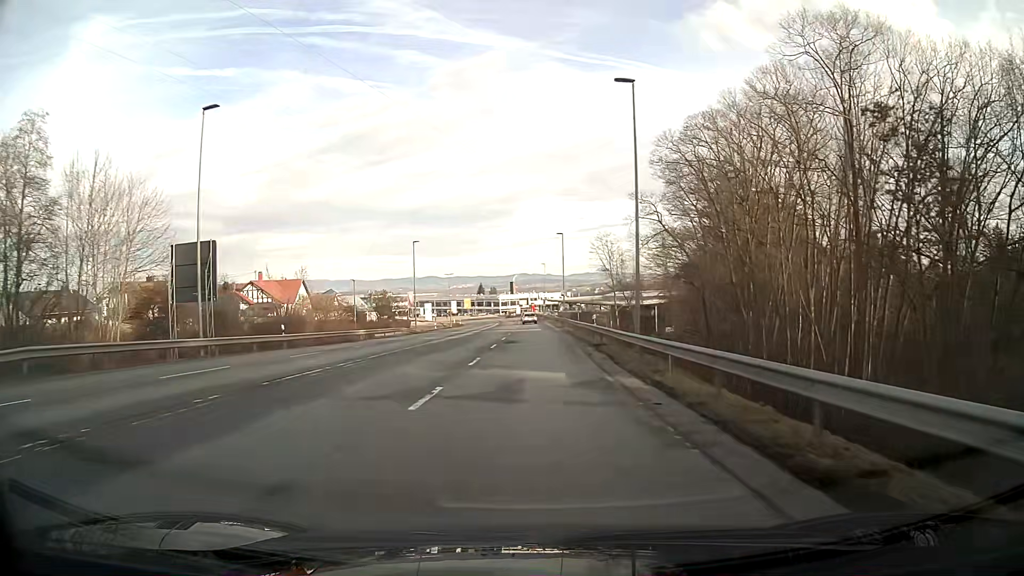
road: secondary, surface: asphalt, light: Day
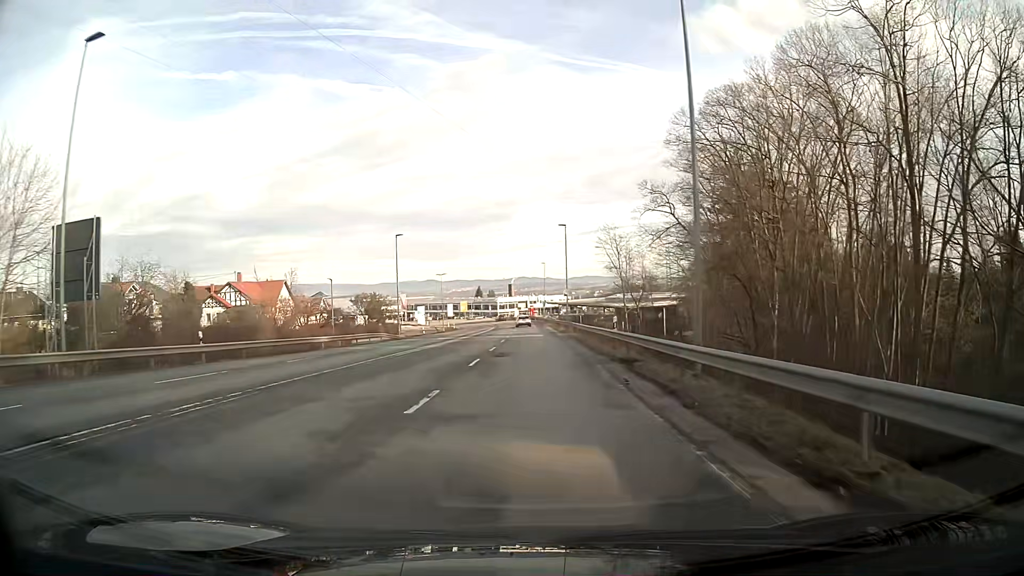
(0.0, +9.1) m; 0°
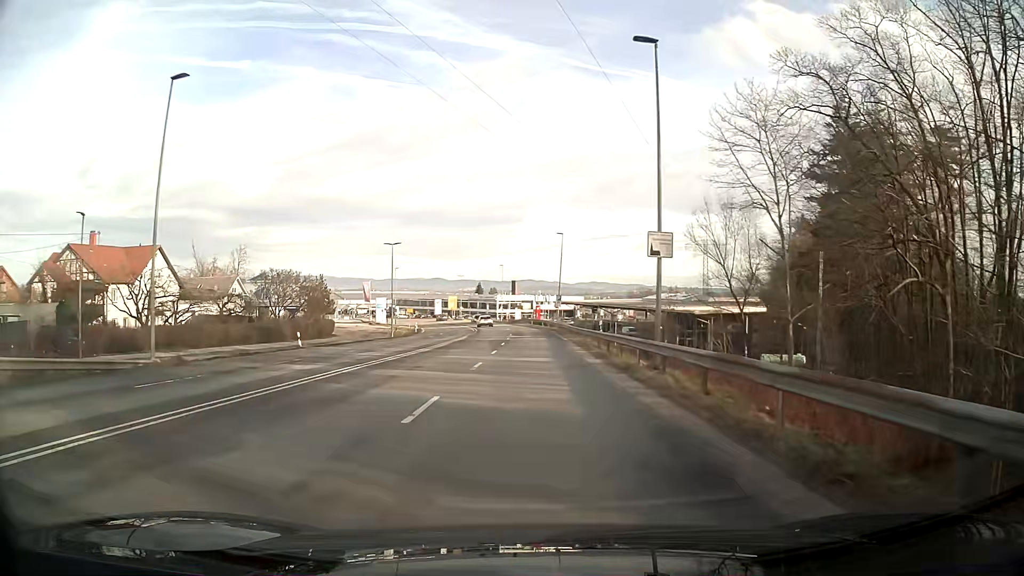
(-0.2, +45.6) m; -1°
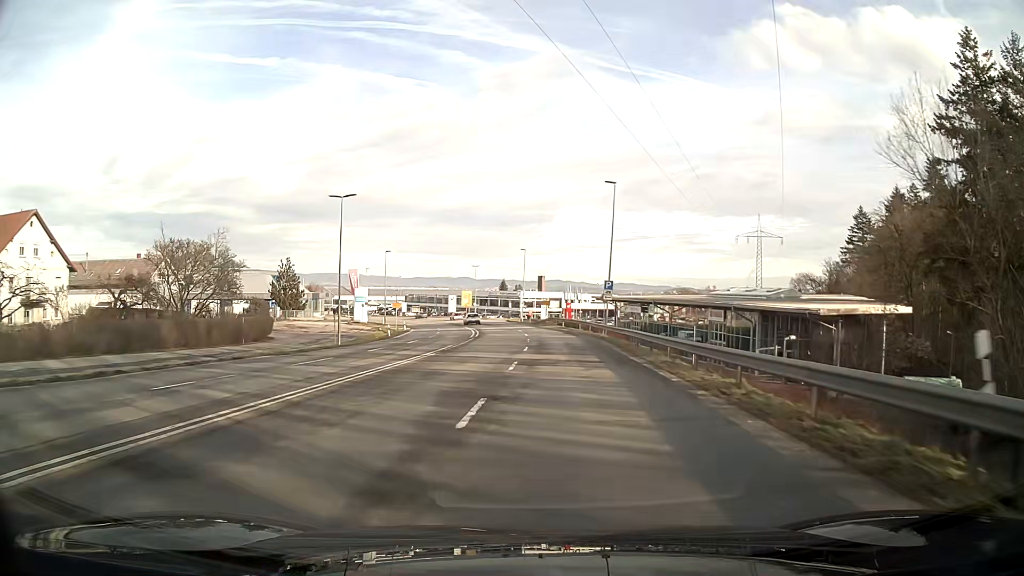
(-0.5, +27.4) m; -3°
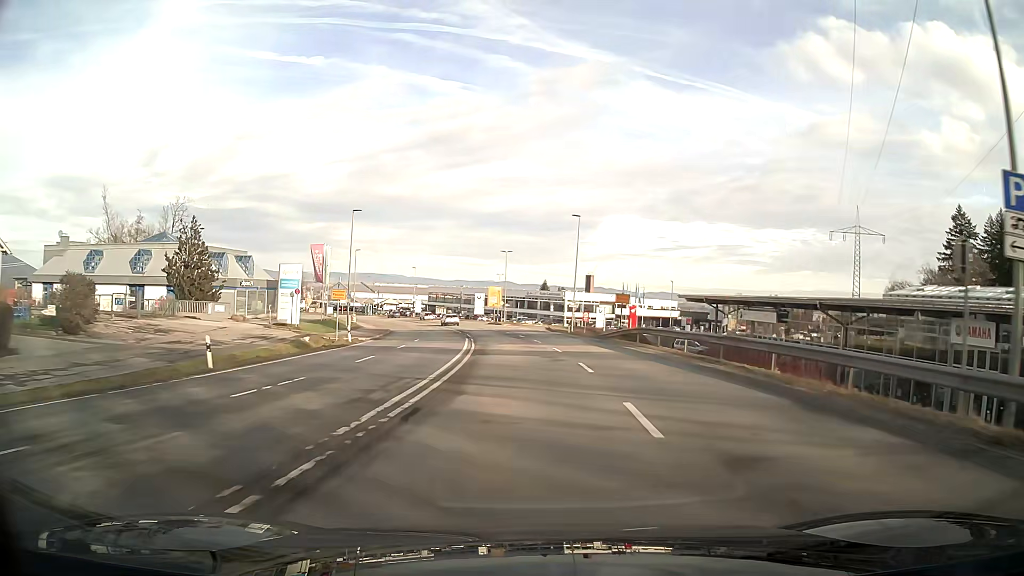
(-1.2, +36.4) m; -3°
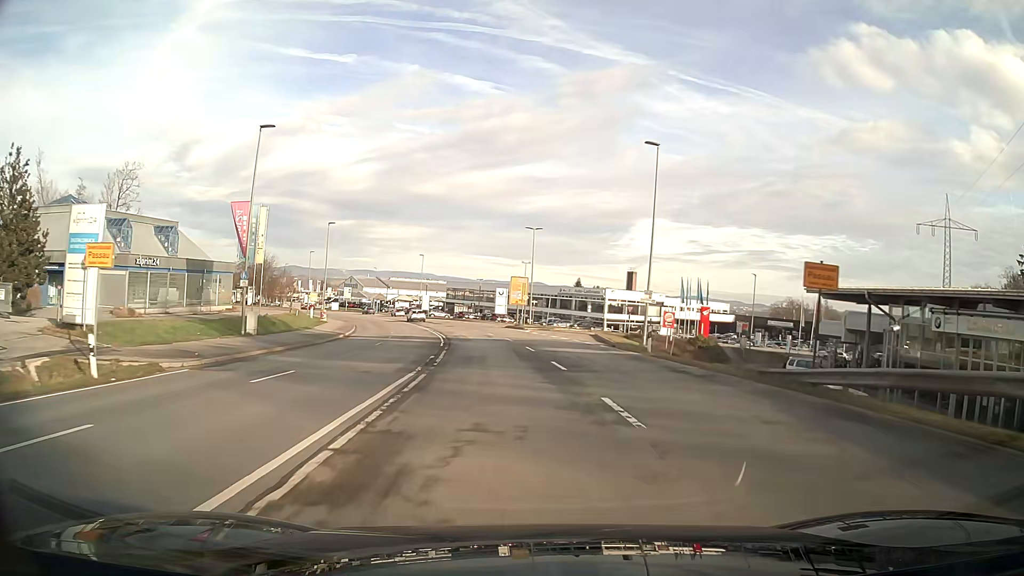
(-0.6, +26.0) m; -3°
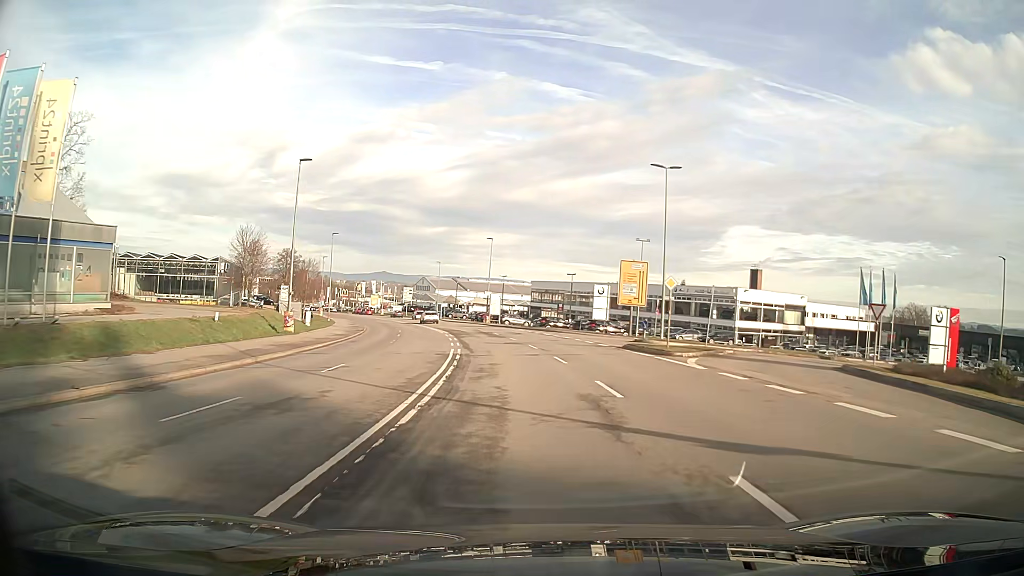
(-2.1, +31.8) m; -8°
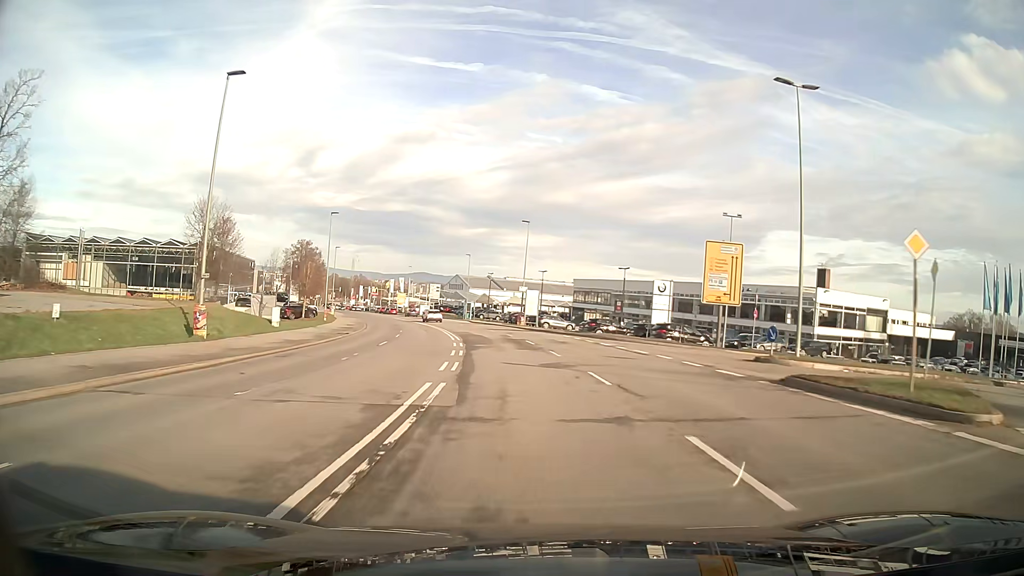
(-0.5, +15.5) m; -3°
(0, +10) (-1, +20) (-2, +30) (-3, +40) (-5, +50) (-6, +60) (-9, +69) (-11, +79) (-14, +88) (-18, +98) m
